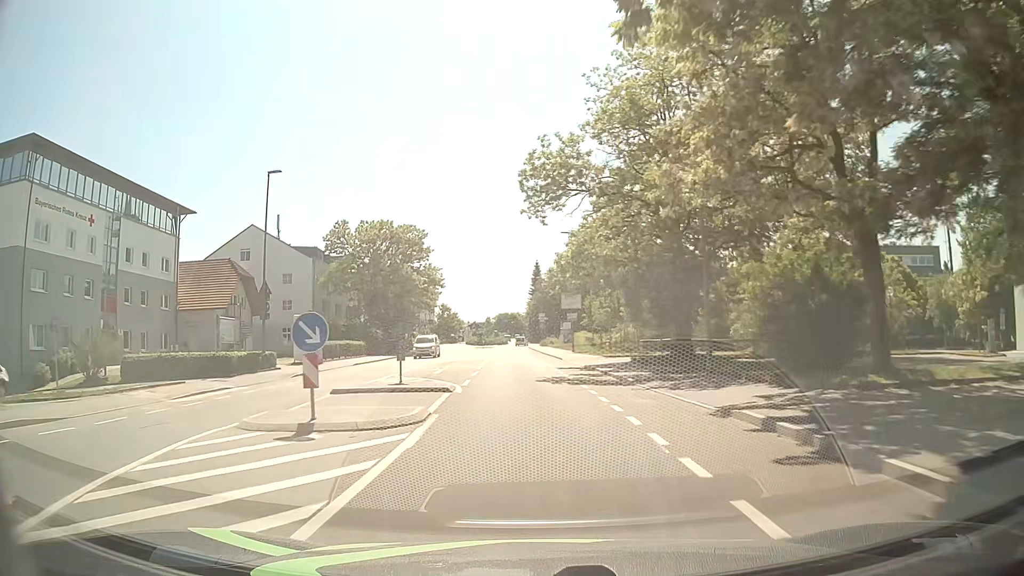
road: tertiary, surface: asphalt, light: Day
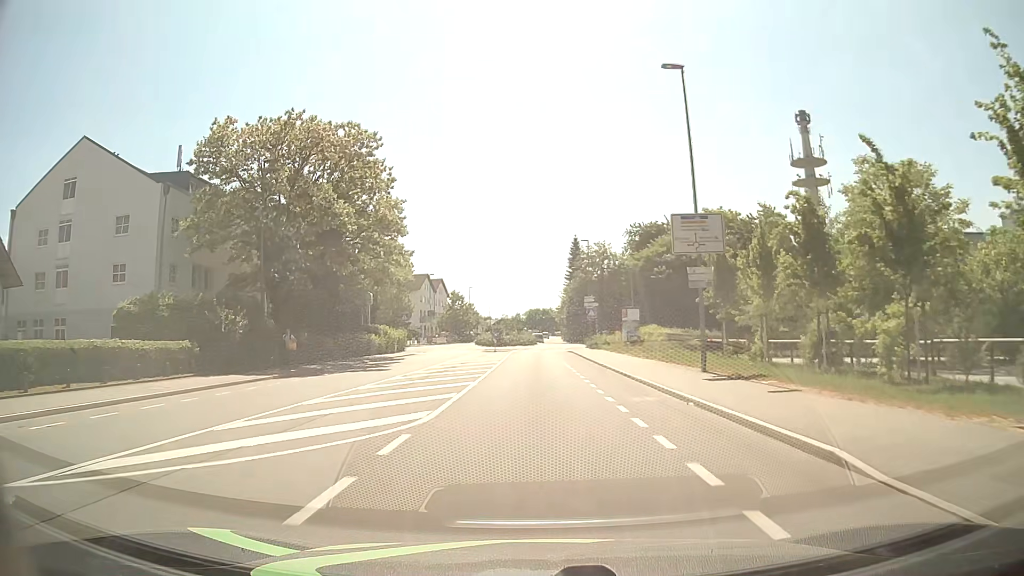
(-1.0, +36.4) m; -2°
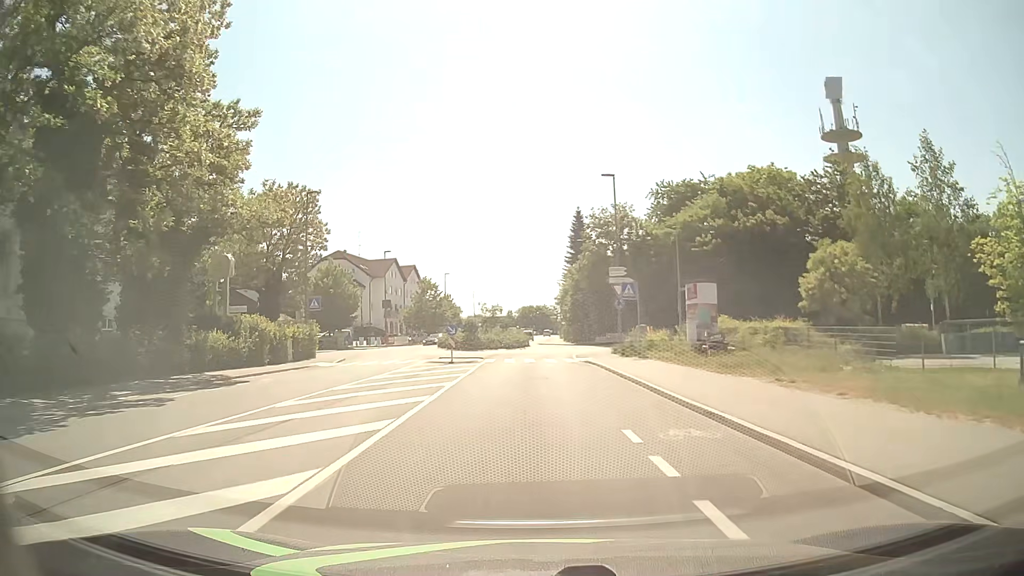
(0.0, +25.6) m; 0°
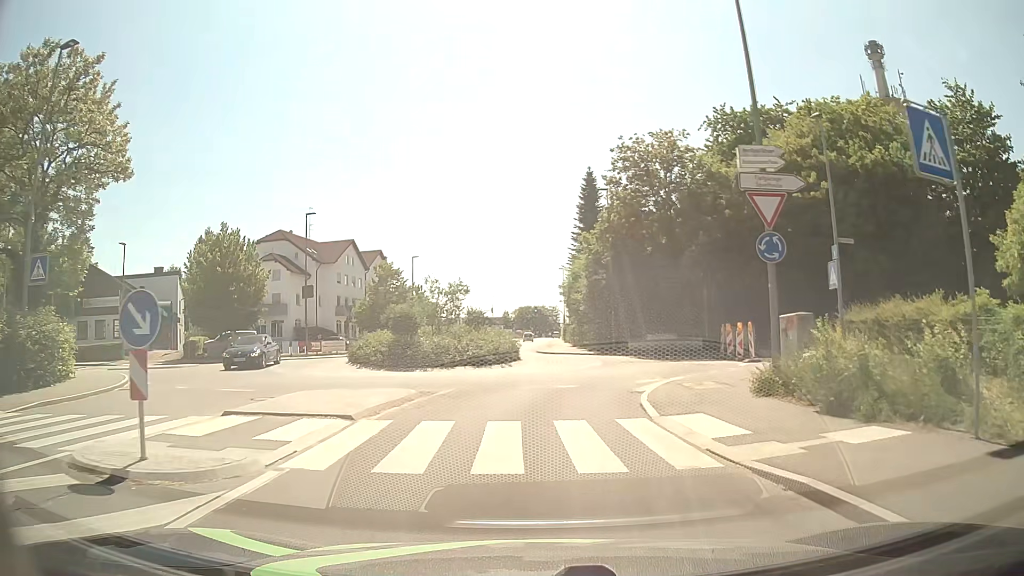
(+0.1, +24.6) m; 0°
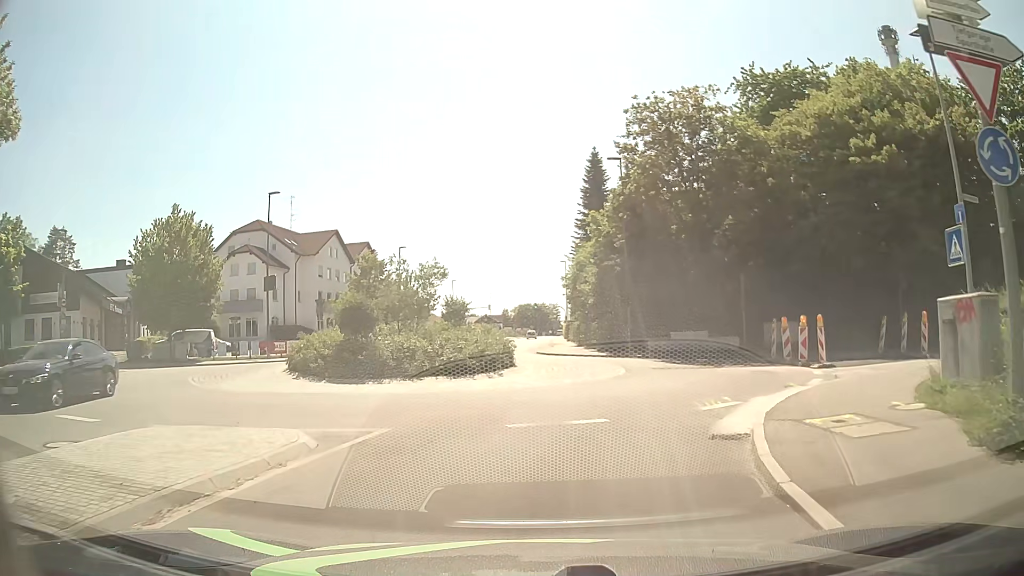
(+0.1, +7.1) m; 0°
(+1, +10) (+4, +19) (+3, +29) (-1, +38) (-2, +48) (-2, +58) (-2, +68) (-1, +78) (-1, +88) (-1, +98) m
